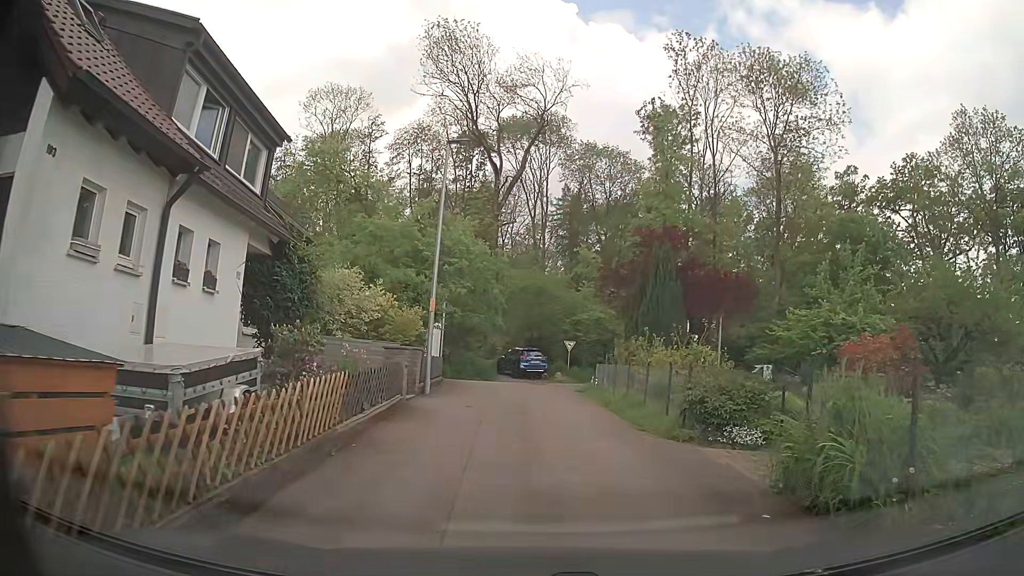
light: Day
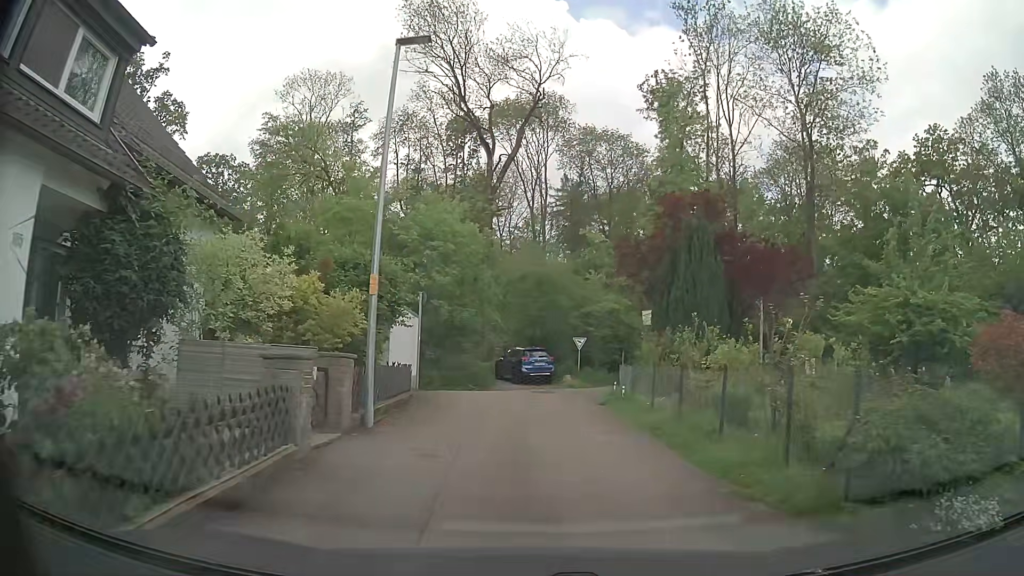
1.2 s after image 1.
(0.0, +6.0) m; +1°
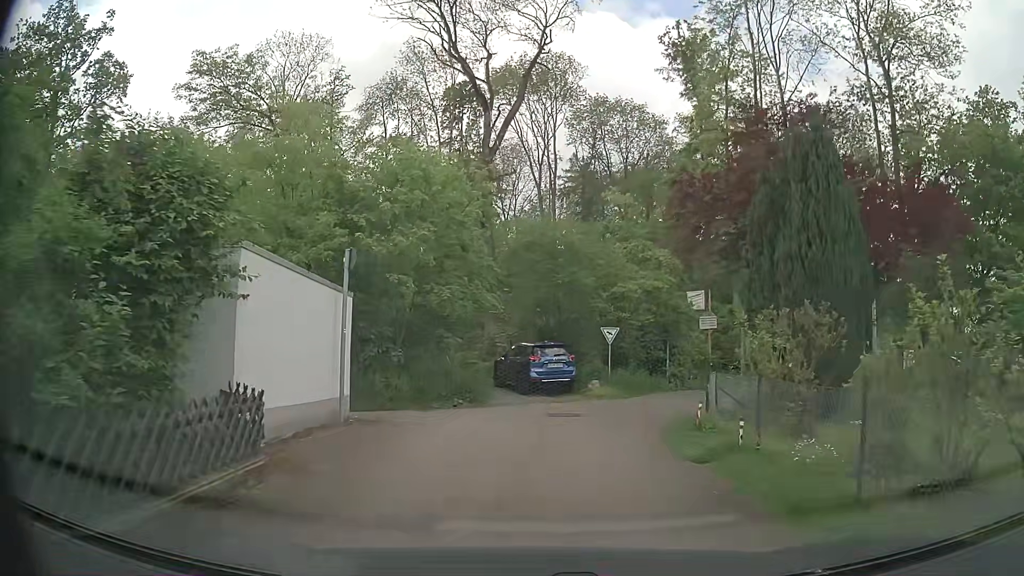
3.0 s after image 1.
(-0.2, +9.1) m; -1°
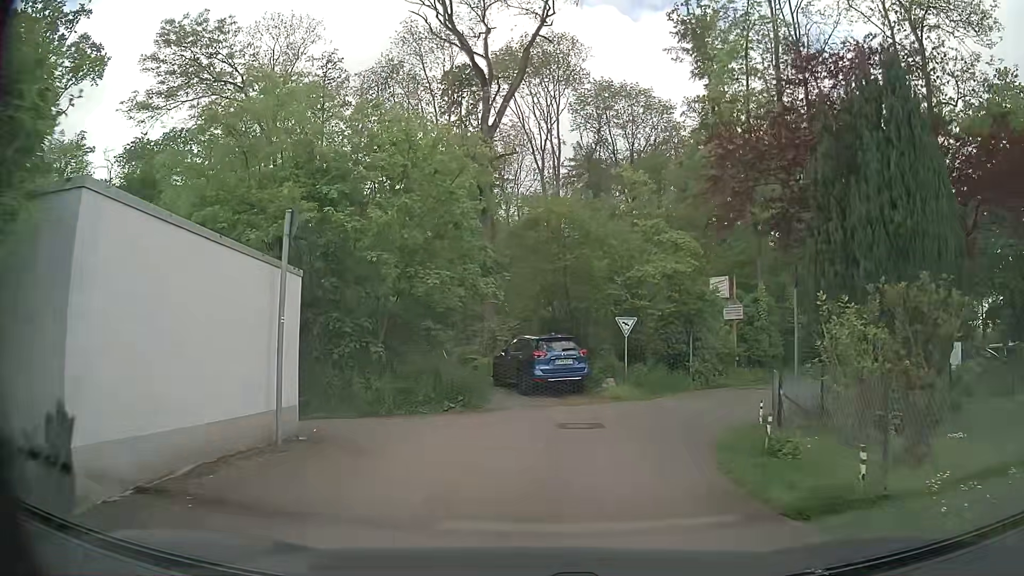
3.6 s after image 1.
(0.0, +3.1) m; 0°
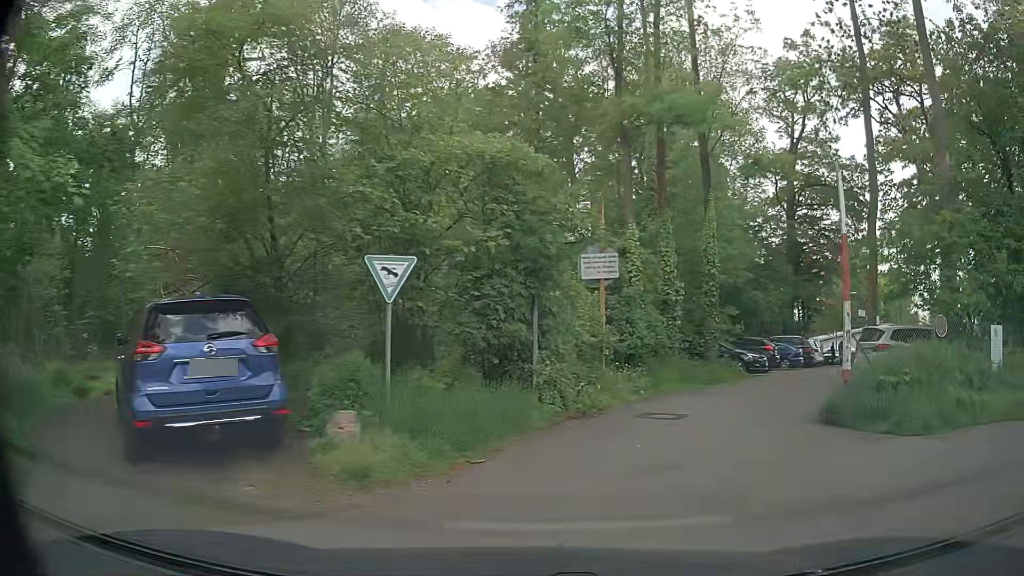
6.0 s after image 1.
(+1.0, +11.9) m; +20°
